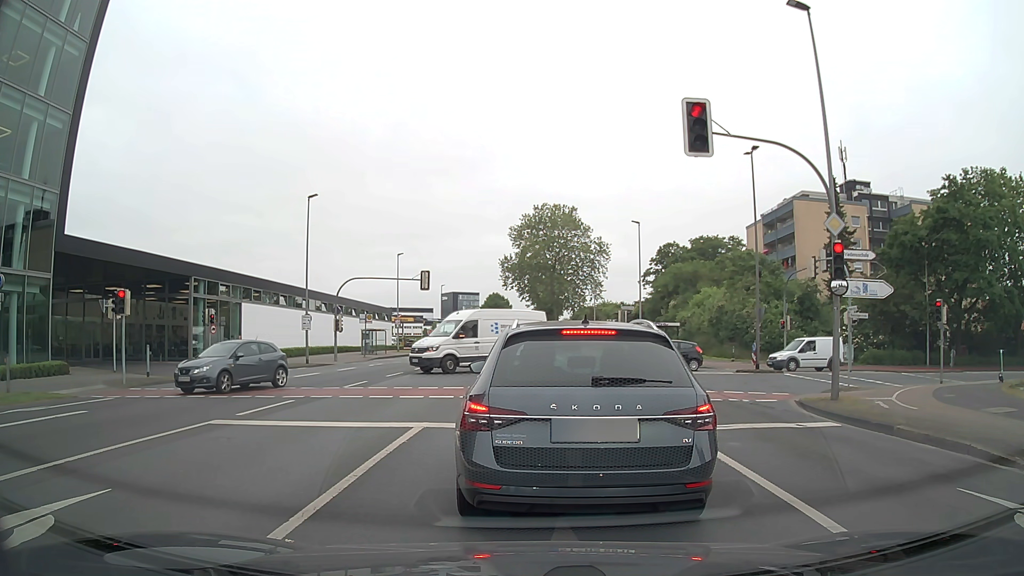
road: secondary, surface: asphalt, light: Day
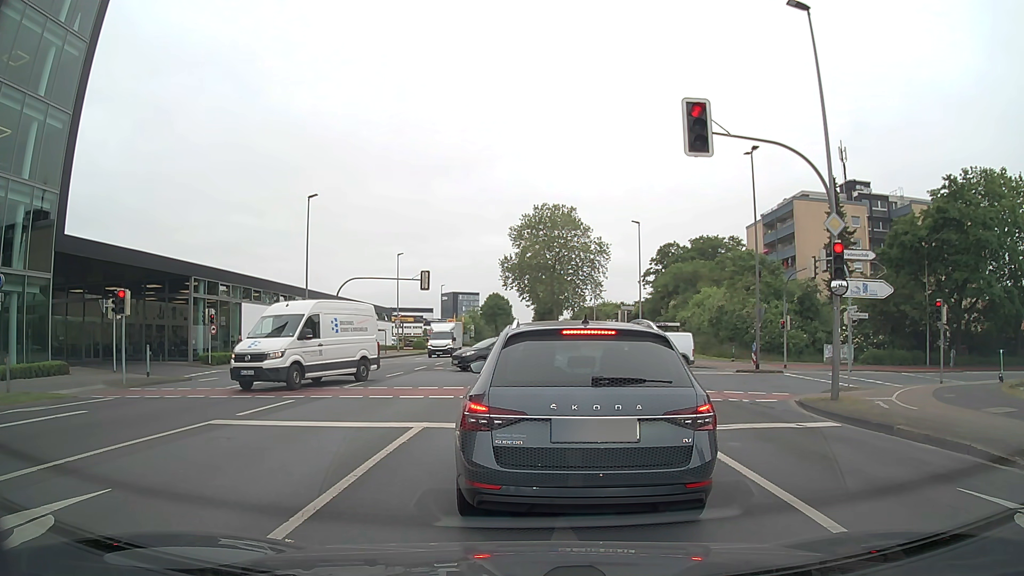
(0.0, 0.0) m; 0°
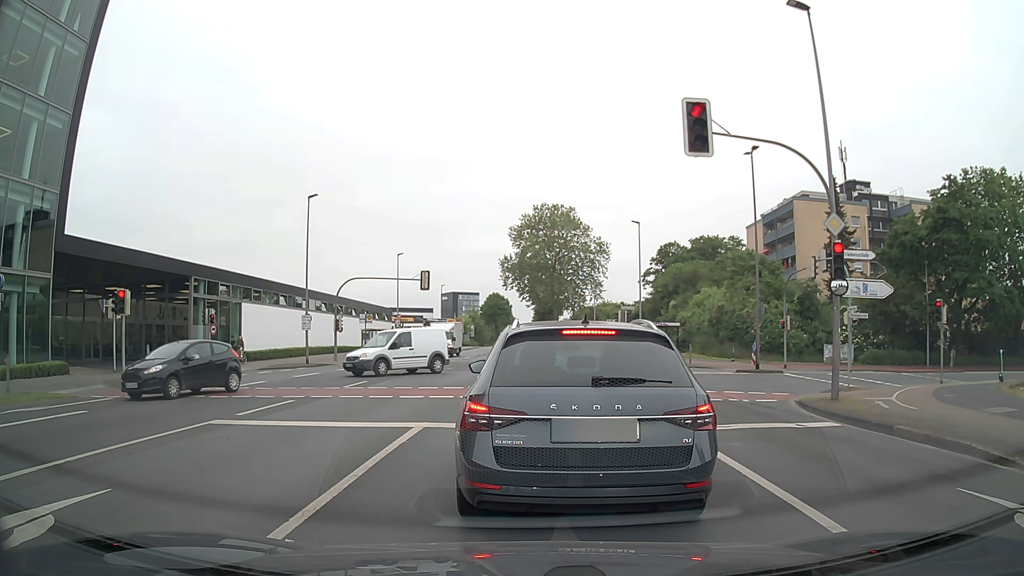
(0.0, 0.0) m; 0°
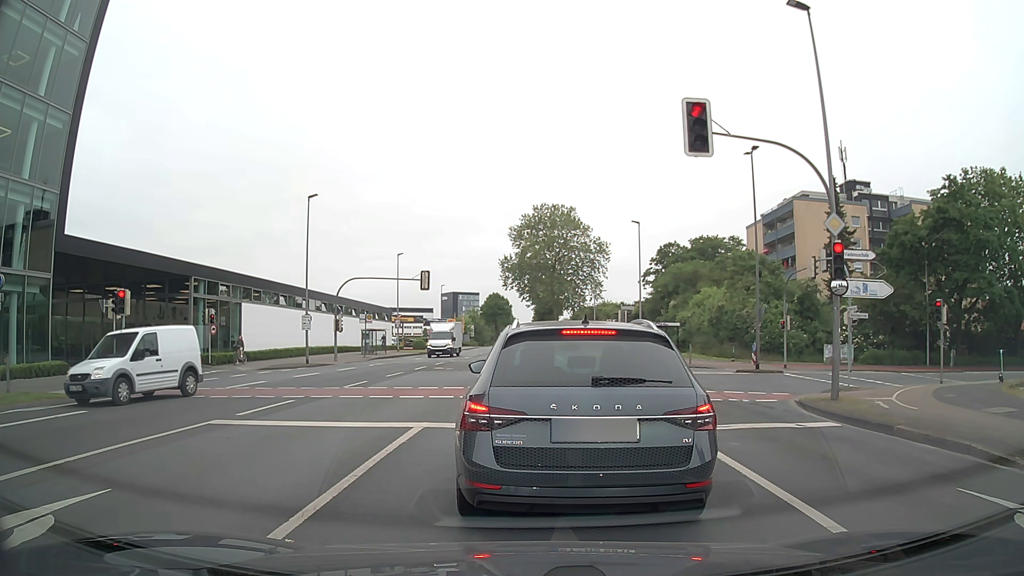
(0.0, 0.0) m; 0°
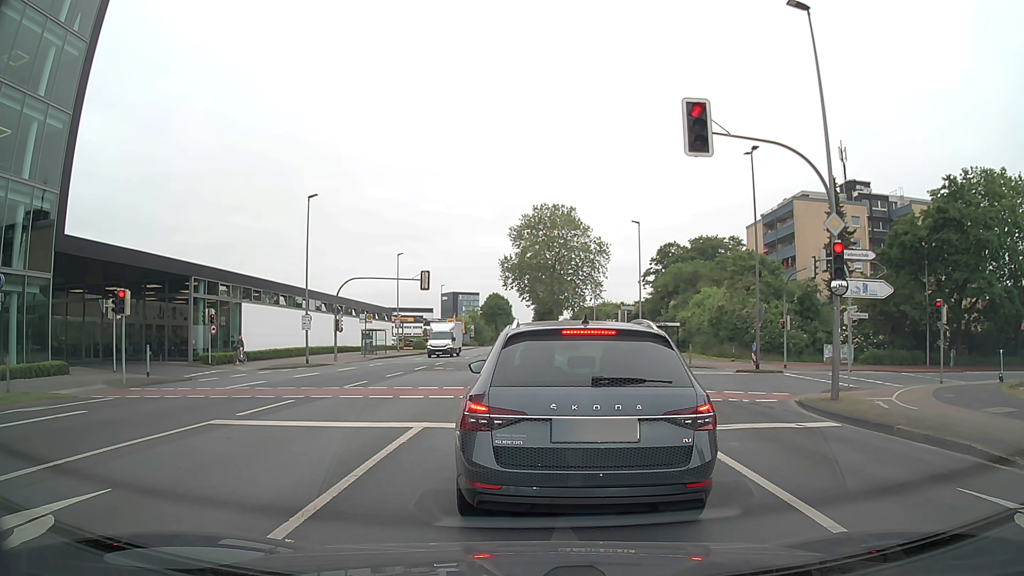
(0.0, 0.0) m; 0°
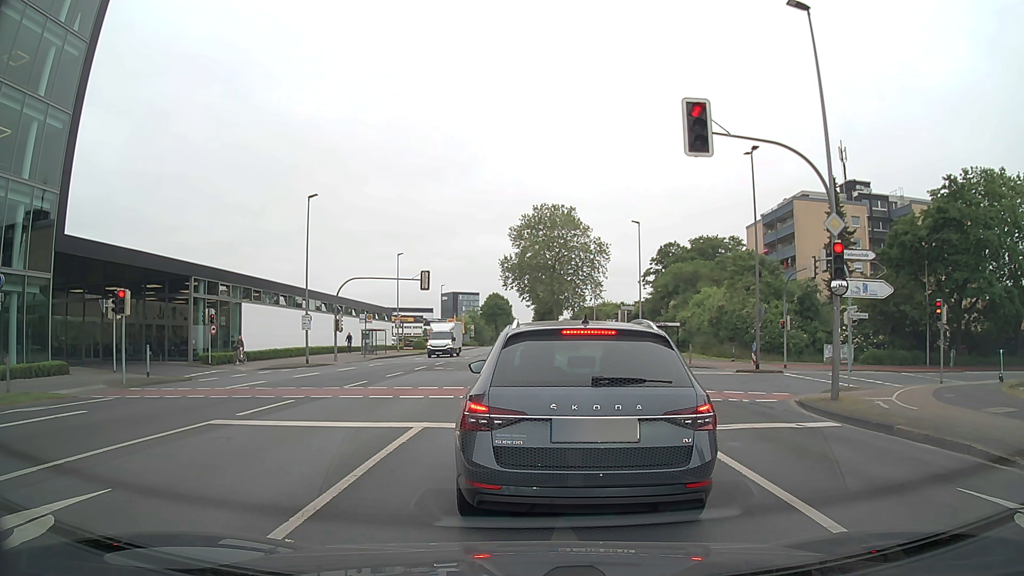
(0.0, 0.0) m; 0°
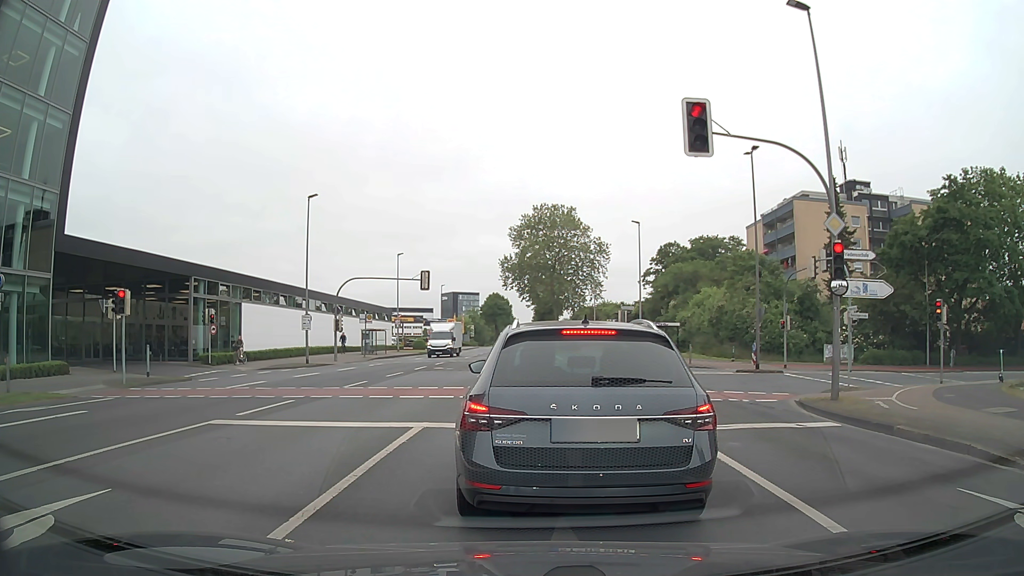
(0.0, 0.0) m; 0°
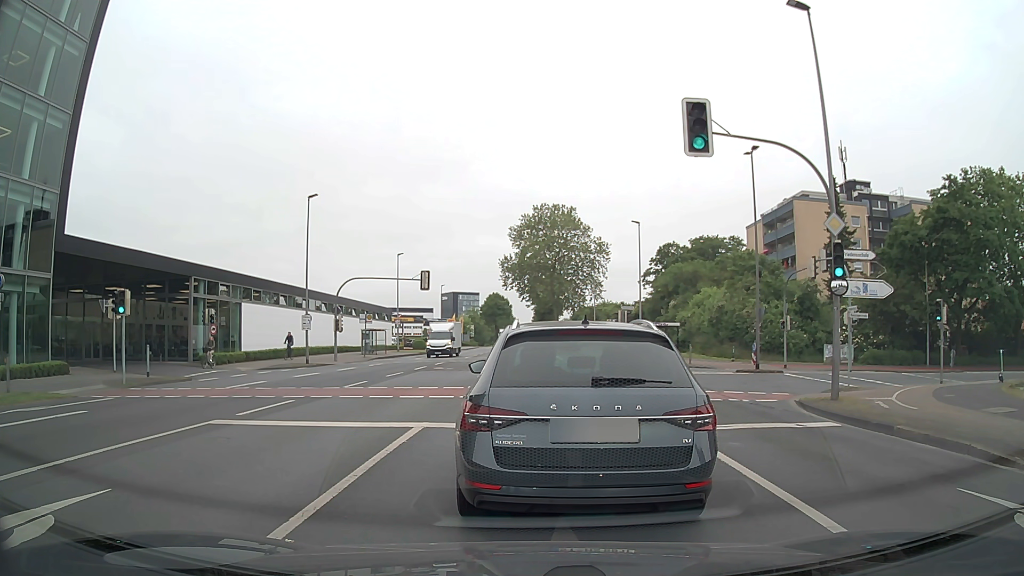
(0.0, 0.0) m; 0°
(0, +10) (+1, +20) (+1, +30) (+1, +40) (+1, +50) (+1, +60) (+1, +70) (+1, +80) (+2, +90) (+2, +100) m
